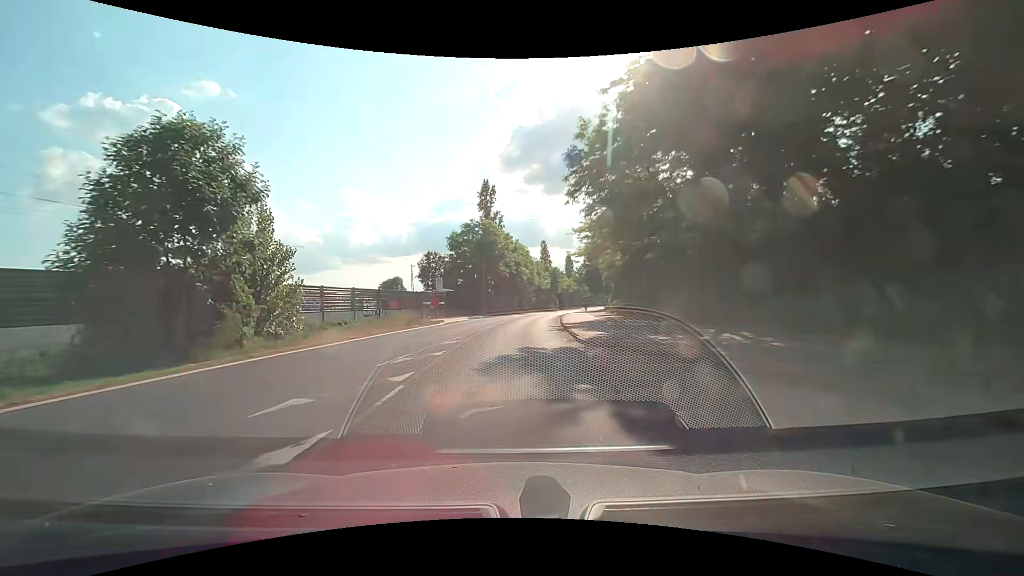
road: tertiary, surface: asphalt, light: Day
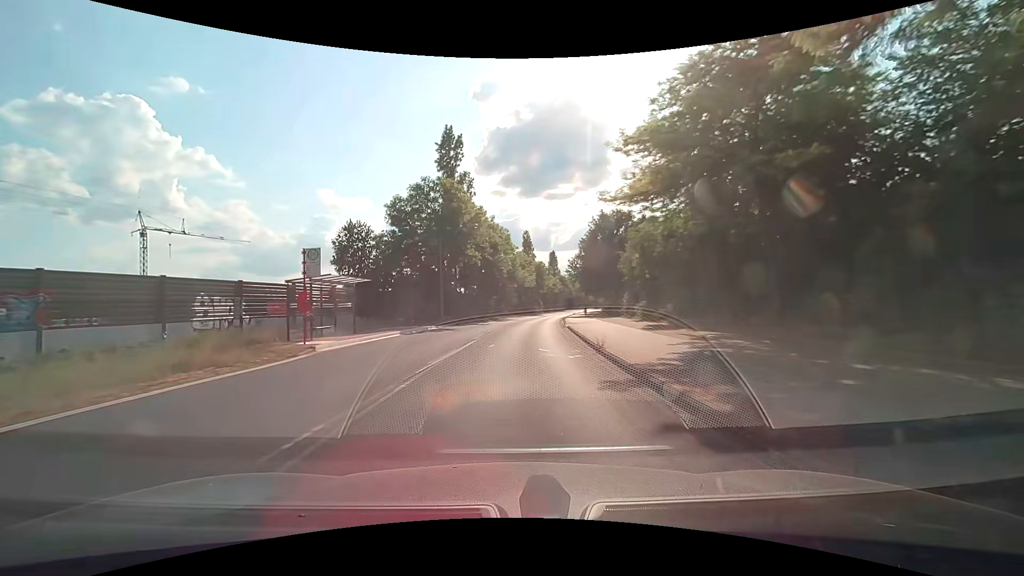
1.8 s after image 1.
(+0.2, +21.4) m; +2°
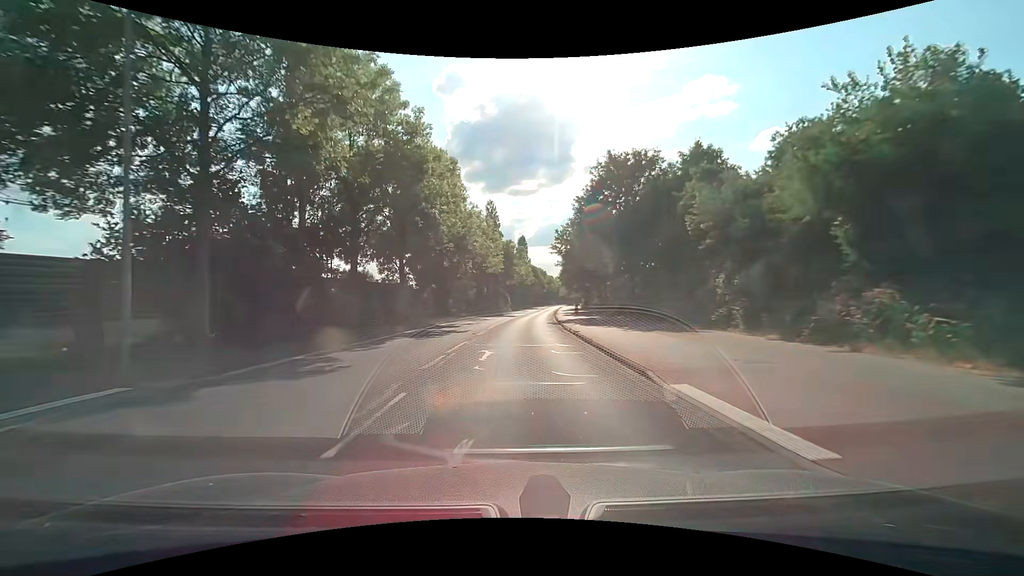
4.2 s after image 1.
(+1.2, +28.9) m; +4°
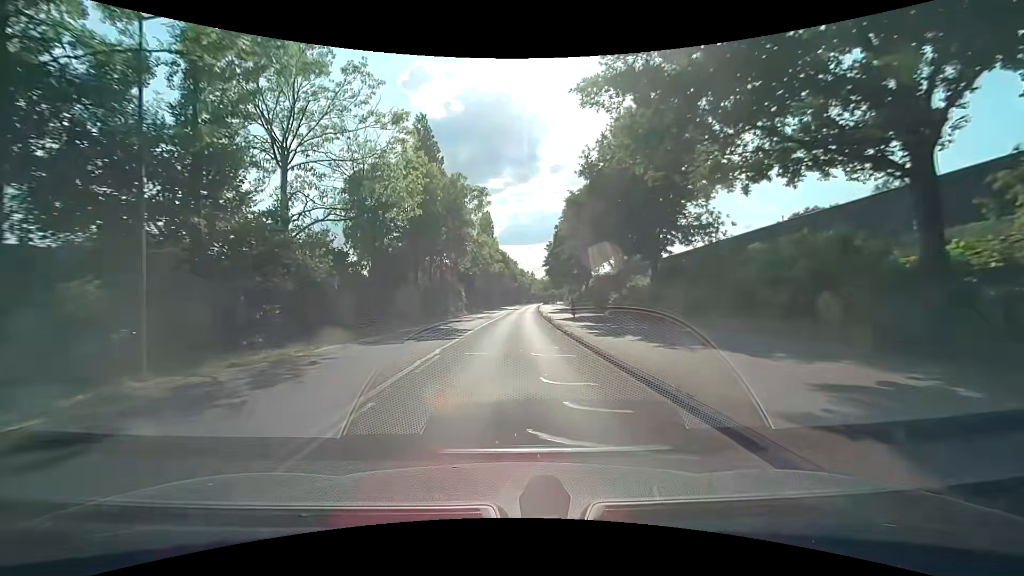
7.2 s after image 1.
(+1.7, +37.2) m; +4°
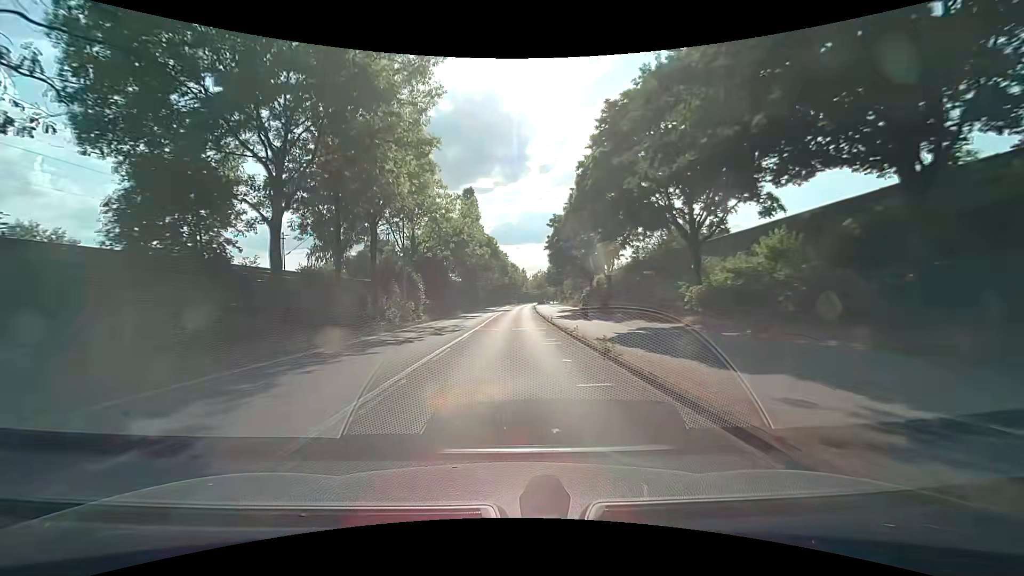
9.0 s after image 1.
(+0.3, +22.4) m; +1°
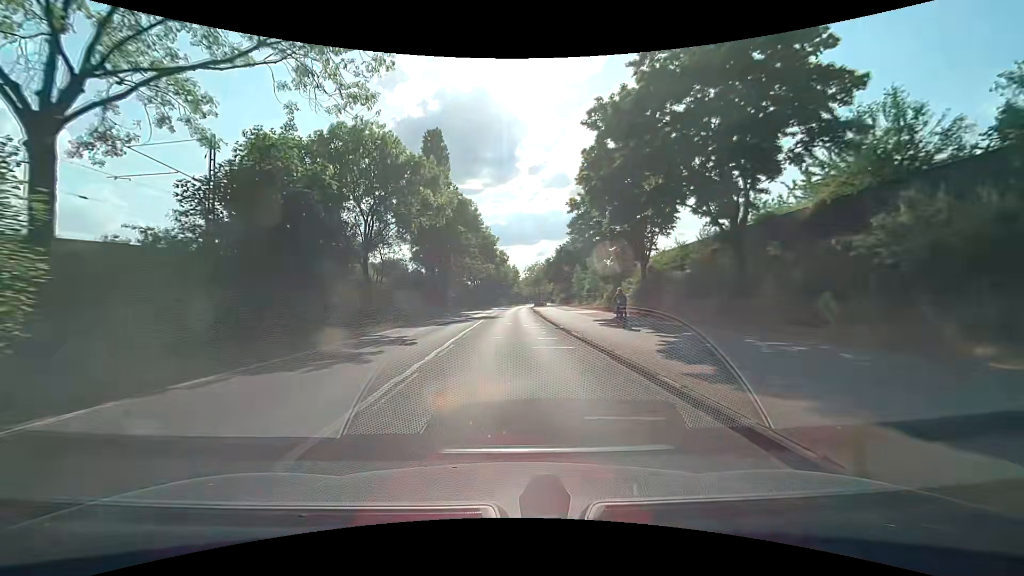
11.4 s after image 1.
(+0.3, +29.8) m; +1°
